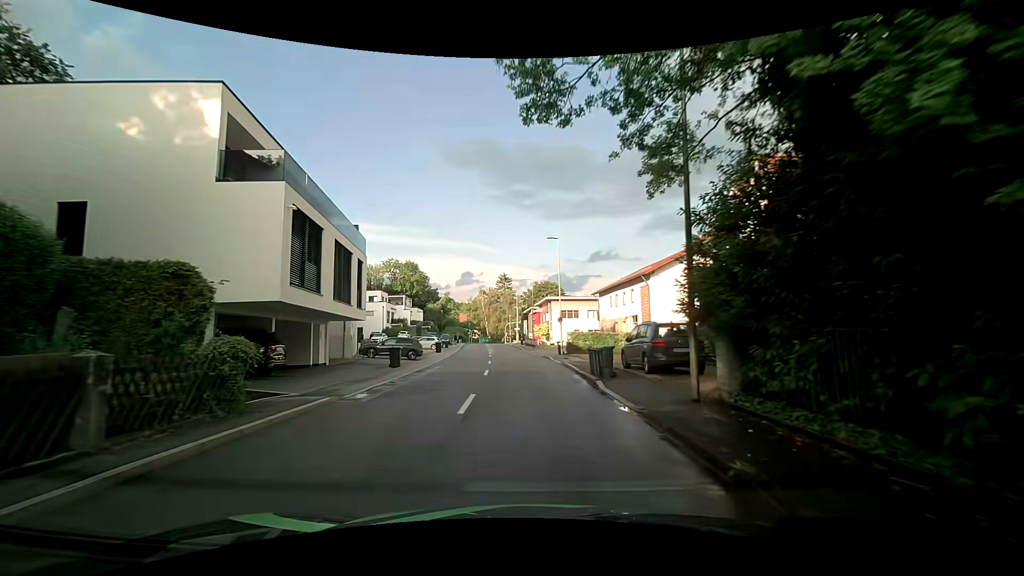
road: tertiary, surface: asphalt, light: Day
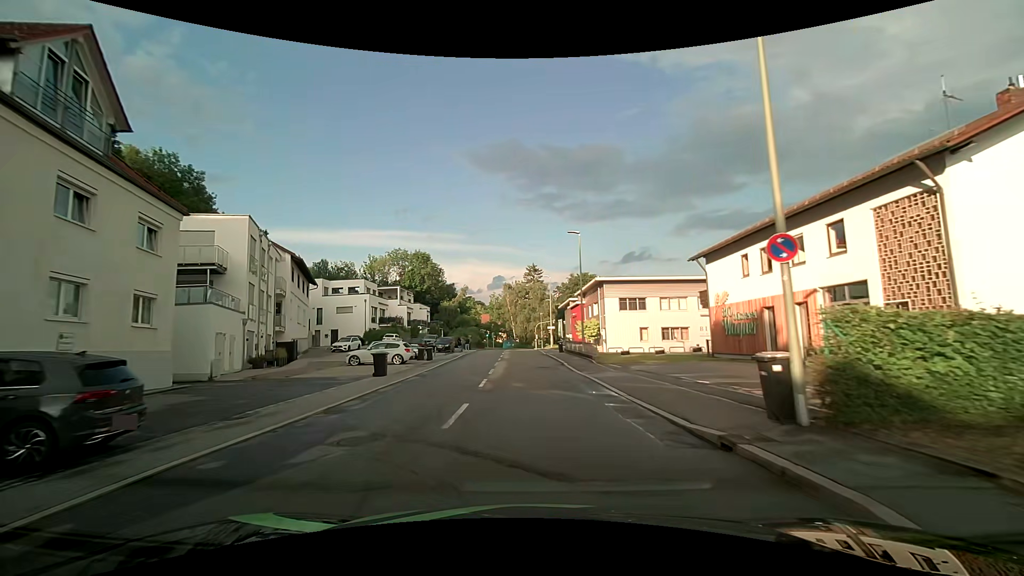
(-0.8, +27.7) m; -4°
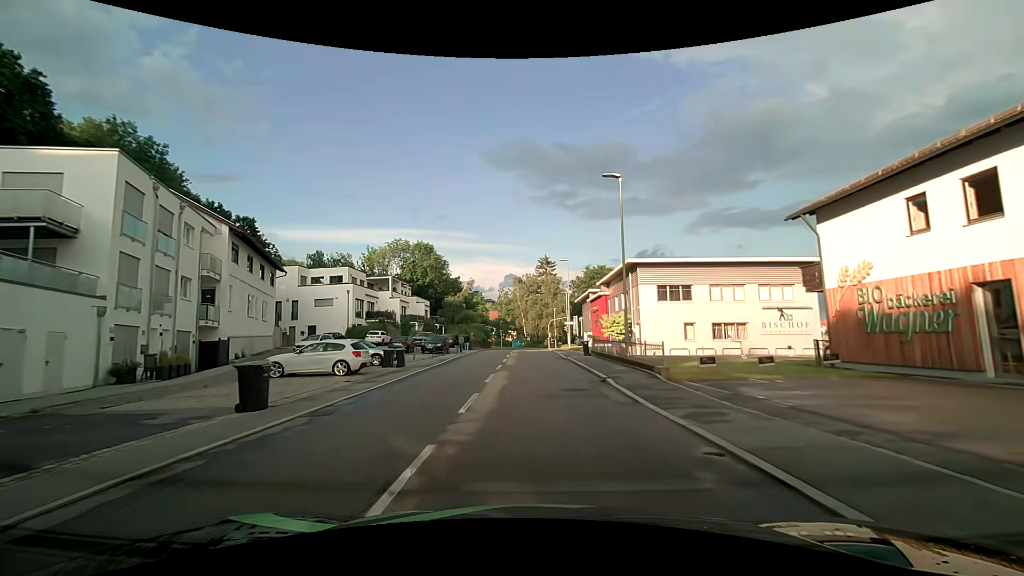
(0.0, +11.1) m; -1°
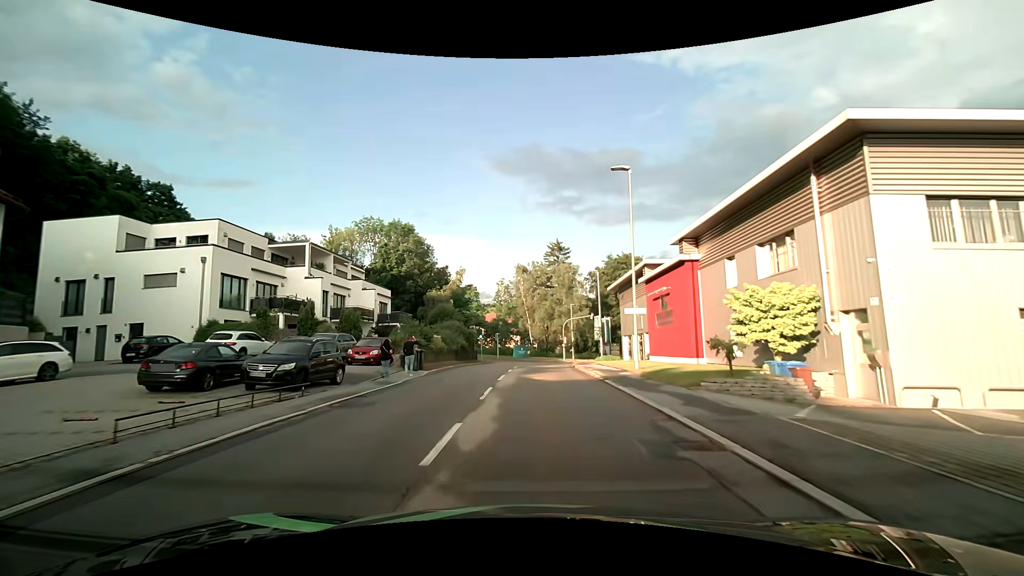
(-0.3, +27.5) m; 0°
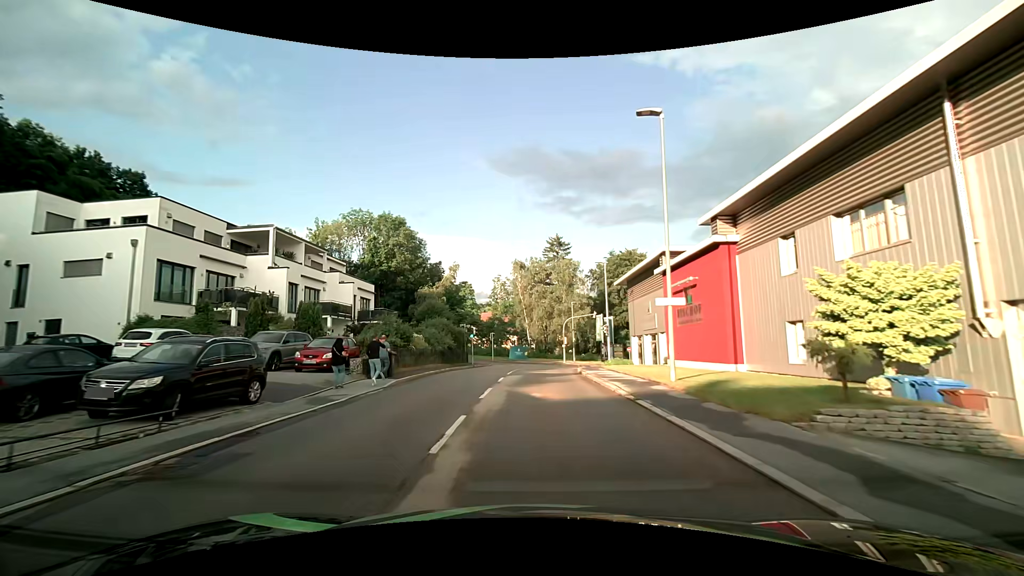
(0.0, +5.4) m; 0°
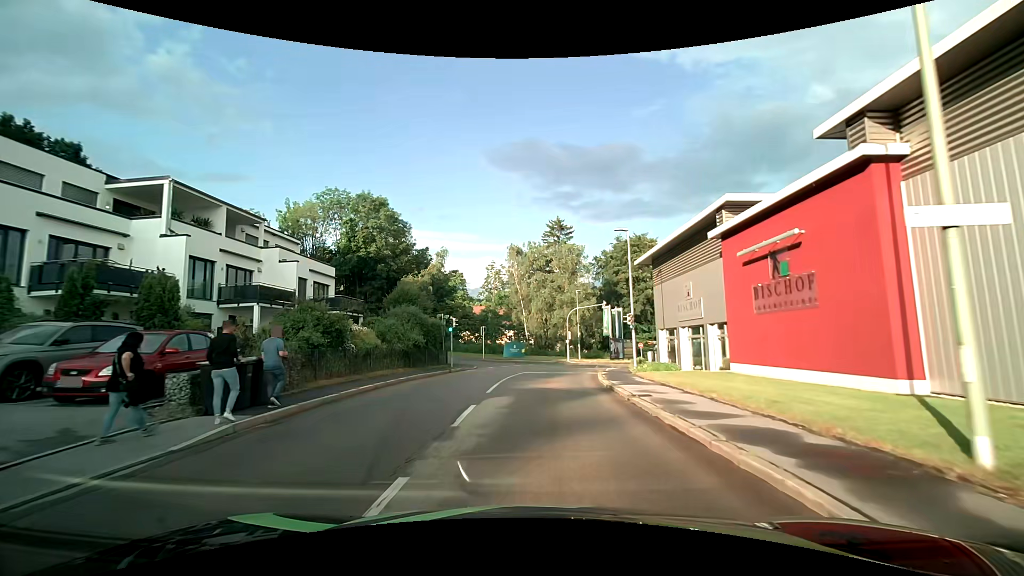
(0.0, +10.0) m; +1°
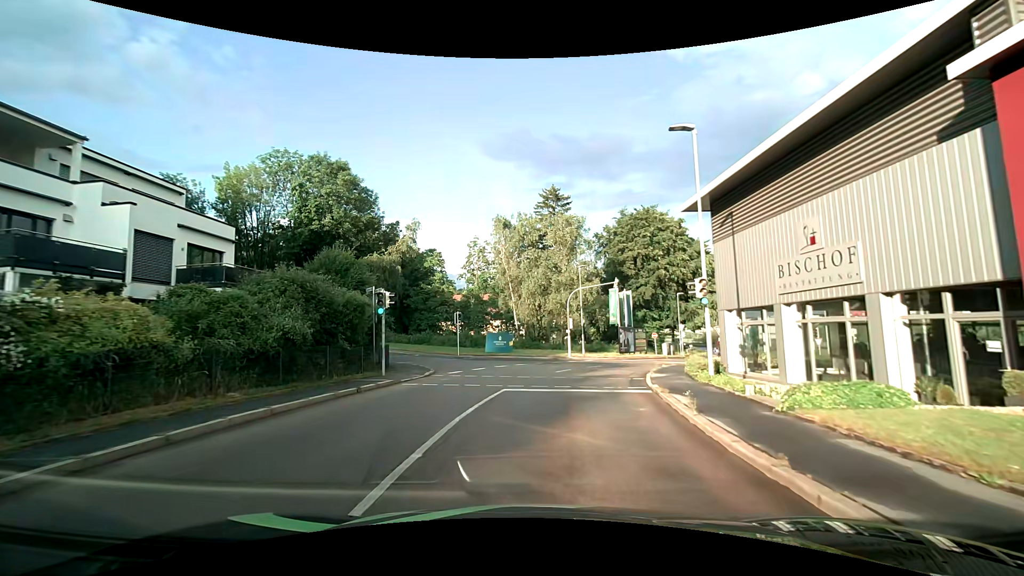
(0.0, +13.0) m; +1°
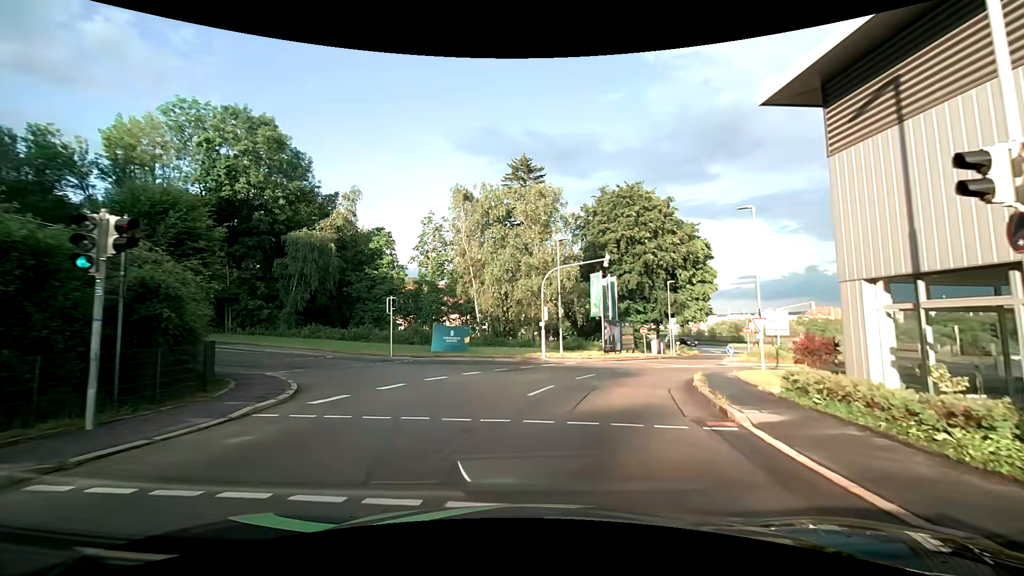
(+0.2, +10.9) m; +2°
